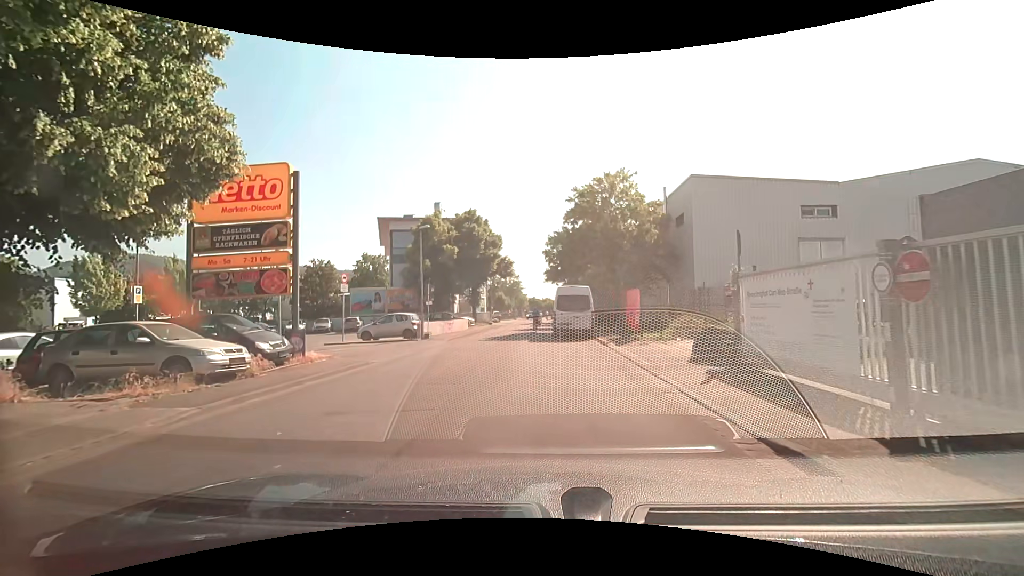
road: unclassified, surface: asphalt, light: Day
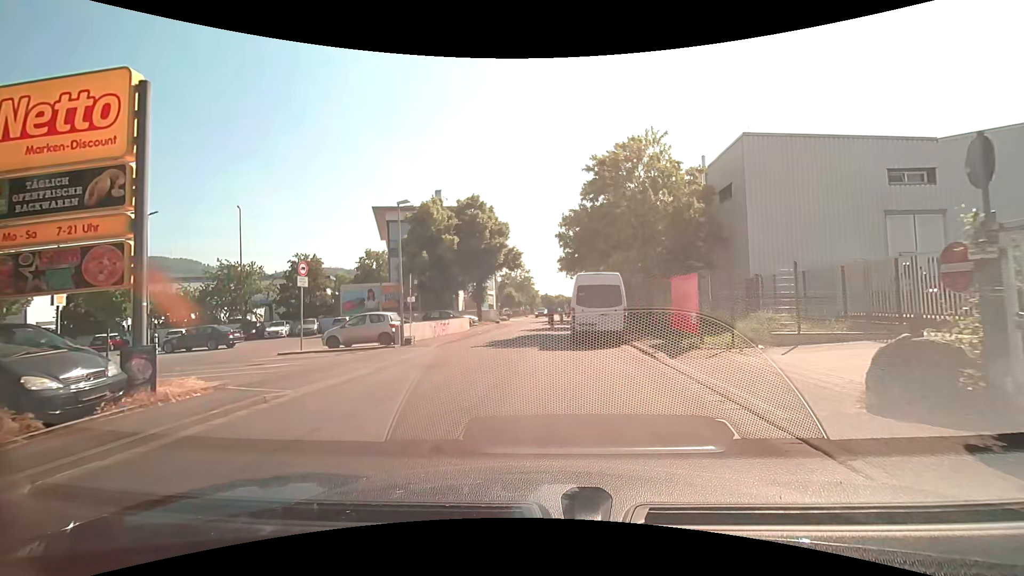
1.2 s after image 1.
(0.0, +6.1) m; -2°
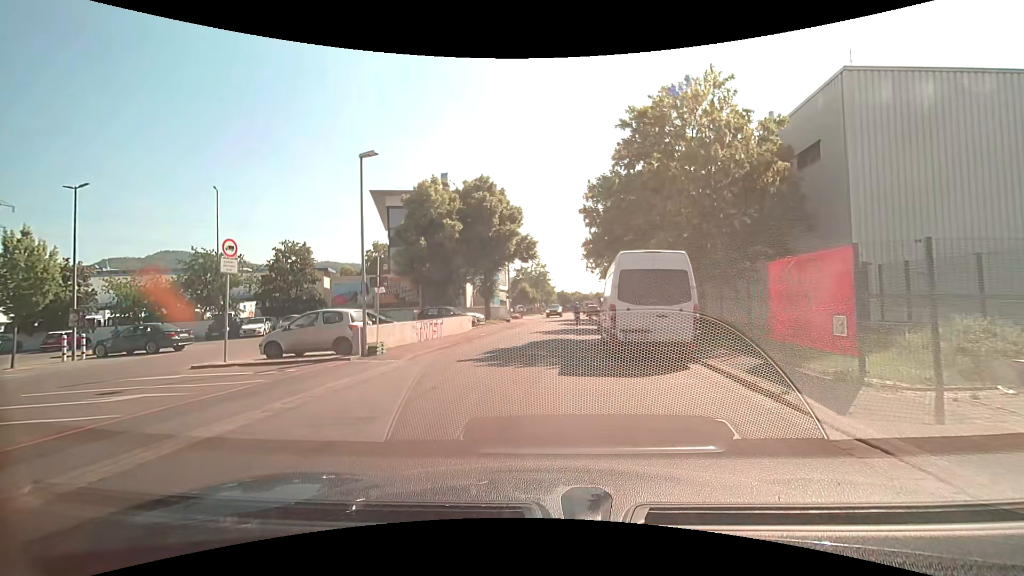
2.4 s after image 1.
(0.0, +6.3) m; -1°
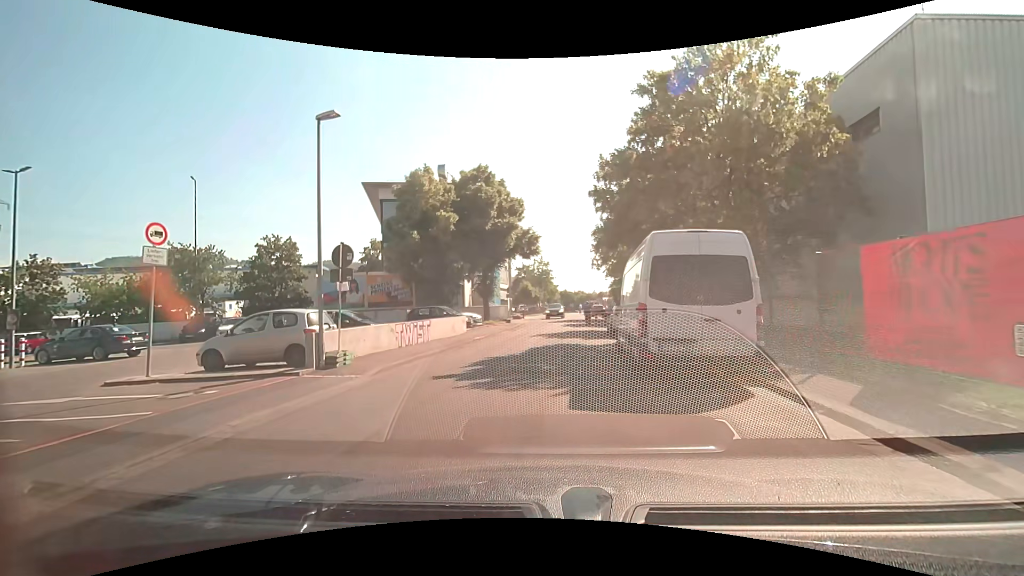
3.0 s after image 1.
(0.0, +3.1) m; 0°
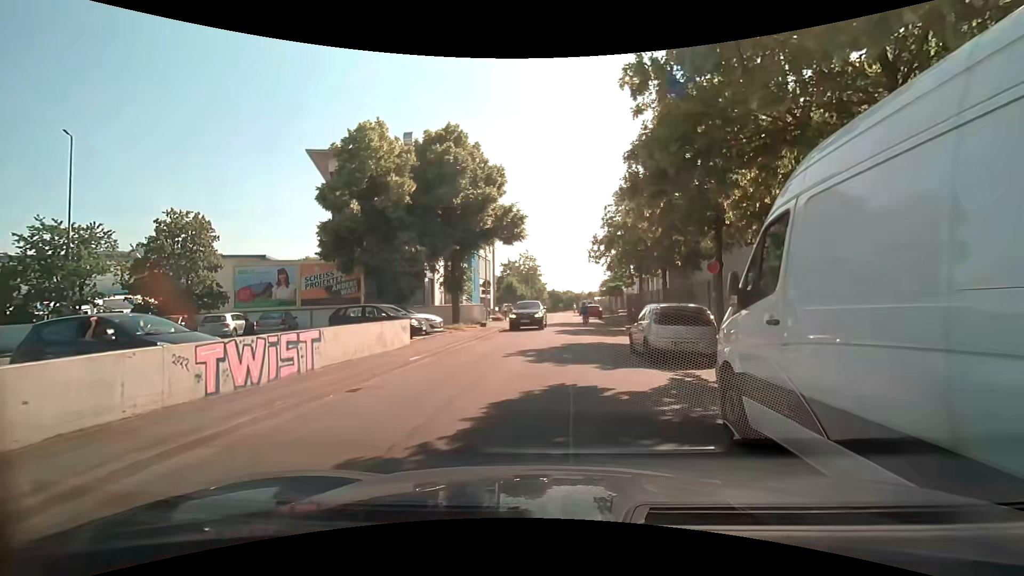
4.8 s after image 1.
(0.0, +9.1) m; +2°
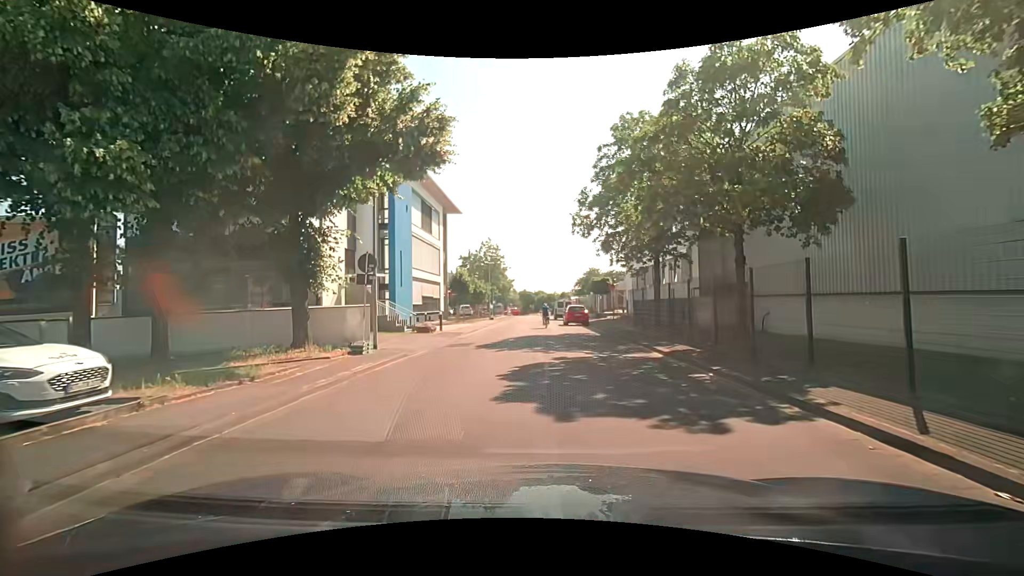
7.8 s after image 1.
(+0.5, +16.8) m; +2°
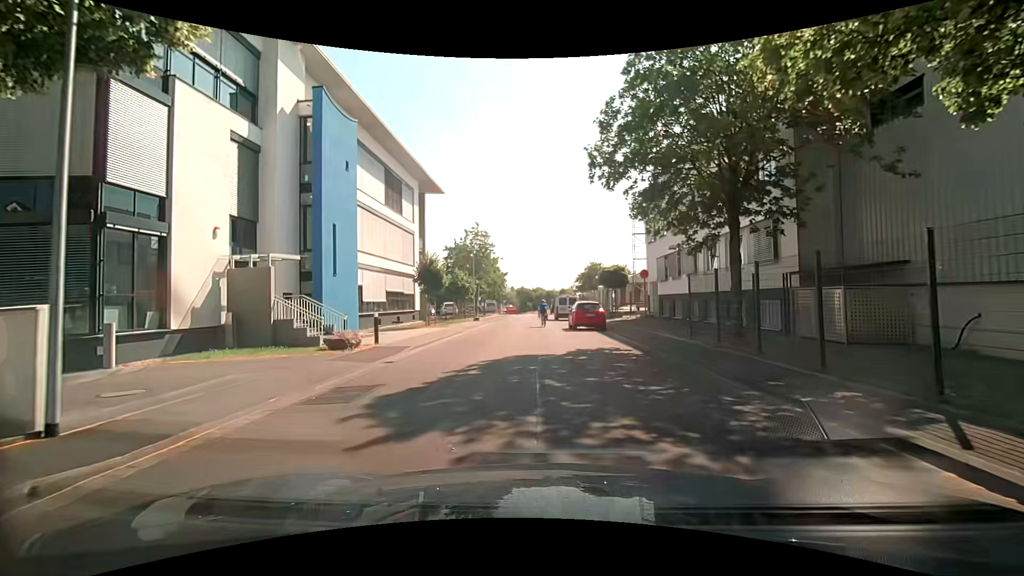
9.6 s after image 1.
(+0.1, +10.8) m; 0°
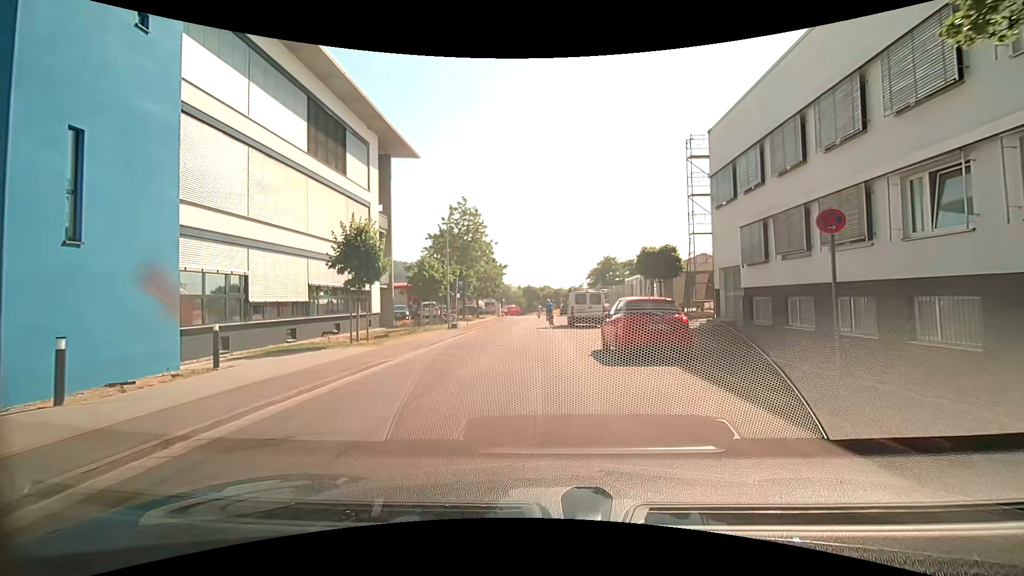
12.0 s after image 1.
(+0.1, +13.7) m; +1°
(0, +10) (-1, +20) (-1, +30) (-1, +40) (-1, +50) (-1, +60) (-1, +70) (-1, +80) (-1, +90) (-3, +100) m
